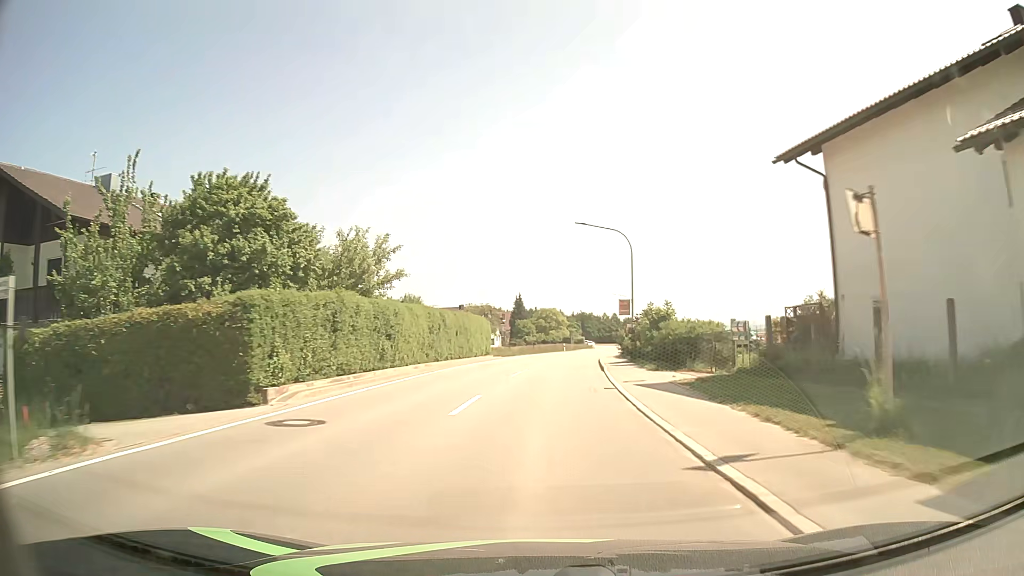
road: tertiary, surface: asphalt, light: Day
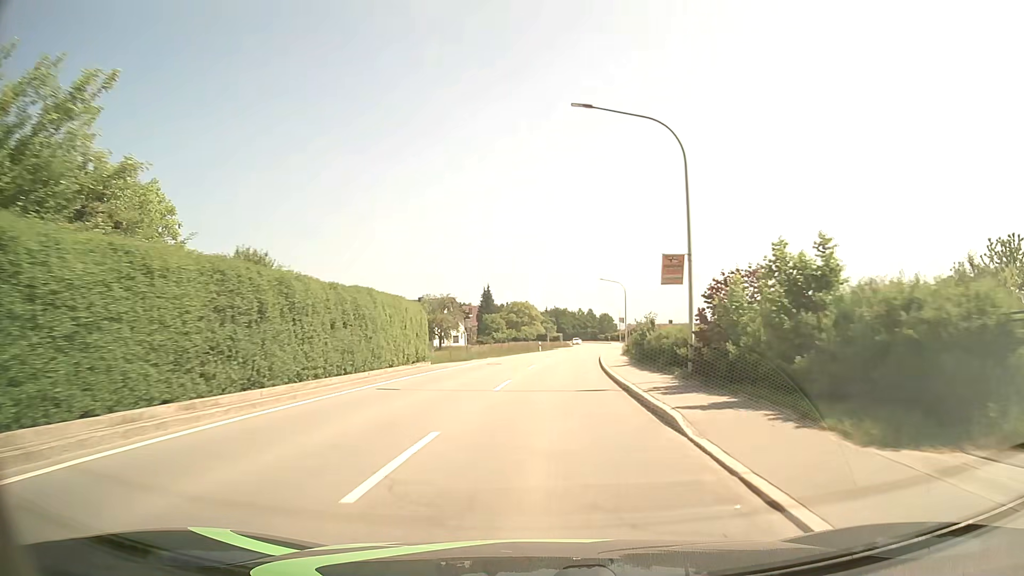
(+0.3, +18.4) m; +3°
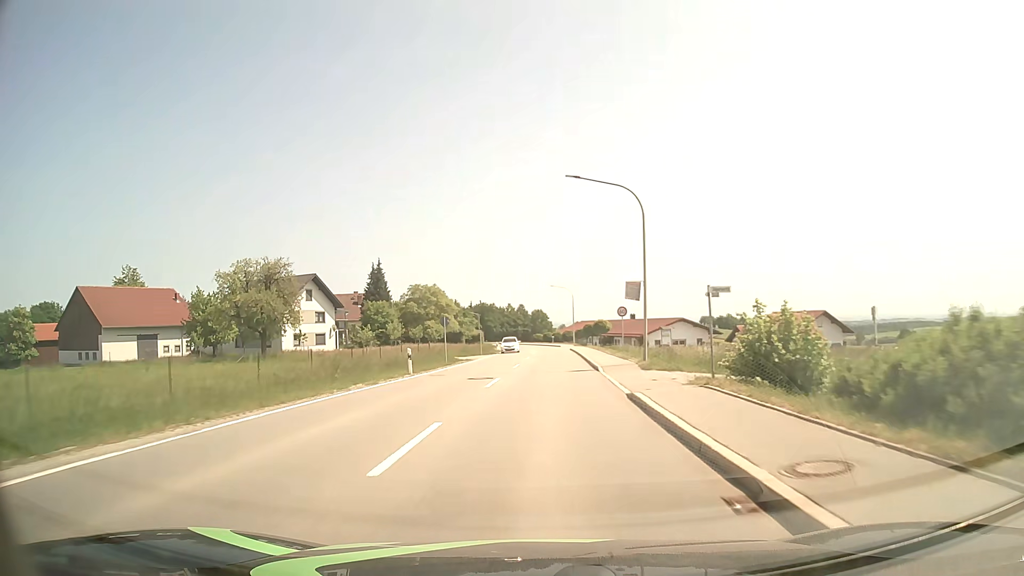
(+2.2, +46.1) m; +6°
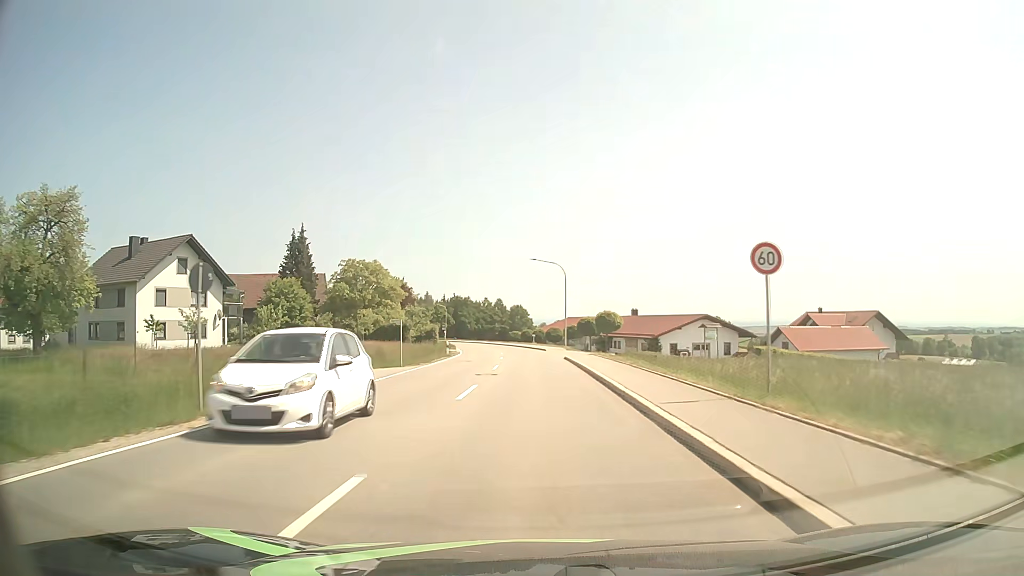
(+0.6, +27.6) m; +2°
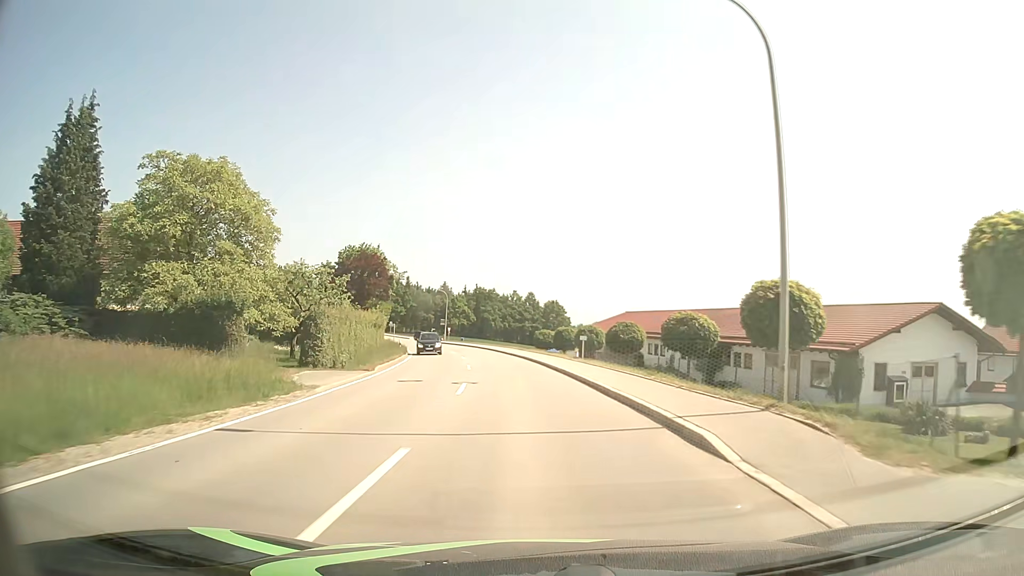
(-0.6, +45.7) m; -3°
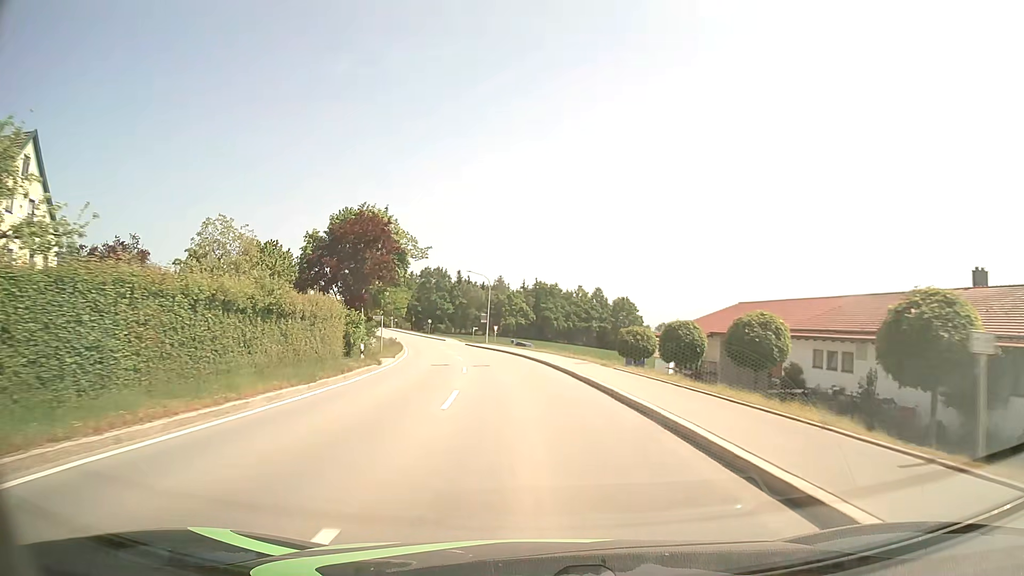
(-1.2, +27.4) m; -5°
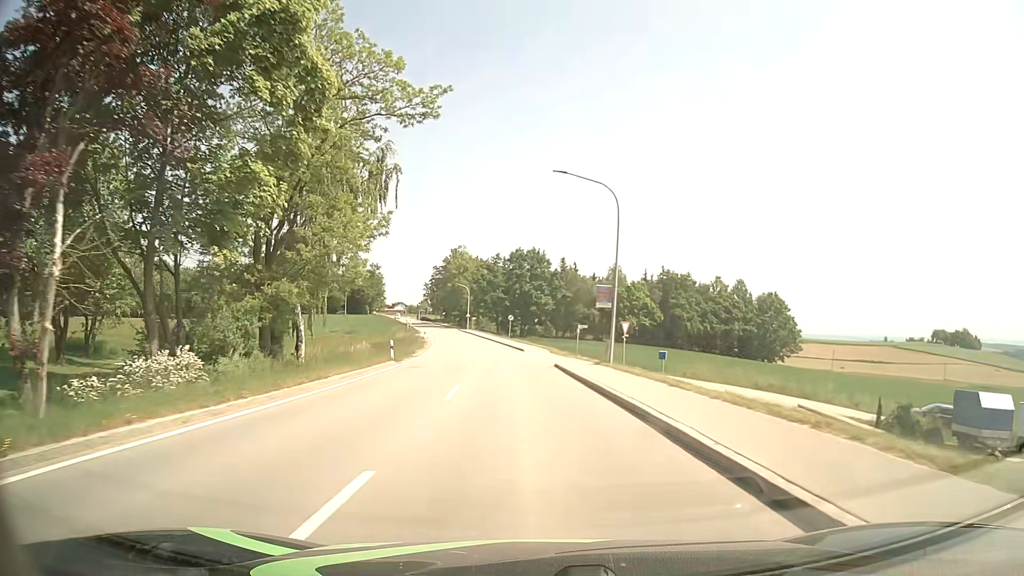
(-3.7, +45.4) m; -9°
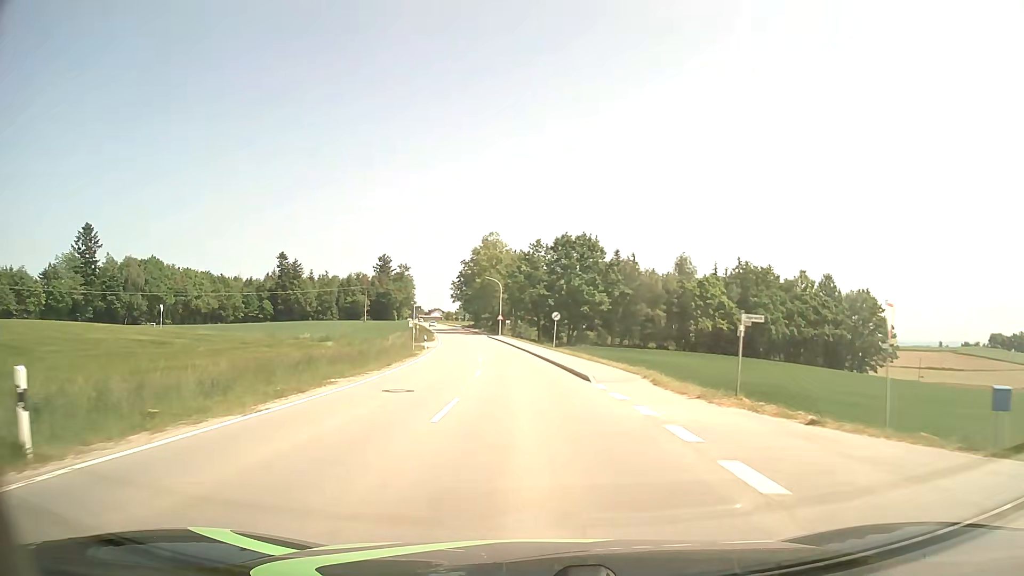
(-1.0, +27.3) m; -4°
(0, +10) (0, +20) (-1, +30) (-2, +40) (-2, +50) (-4, +60) (-5, +70) (-6, +80) (-8, +90) (-9, +99) m
